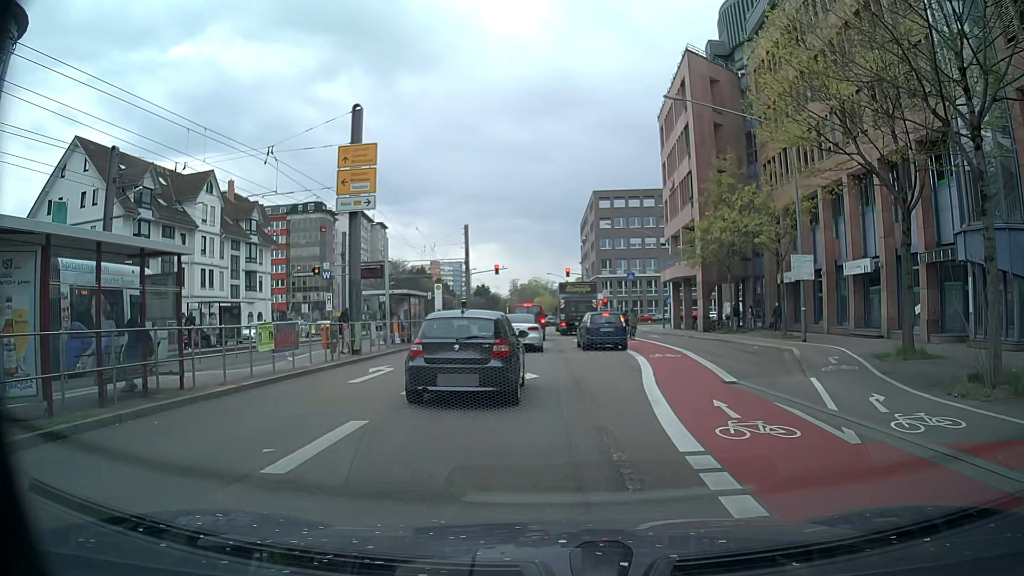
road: secondary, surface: asphalt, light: Day
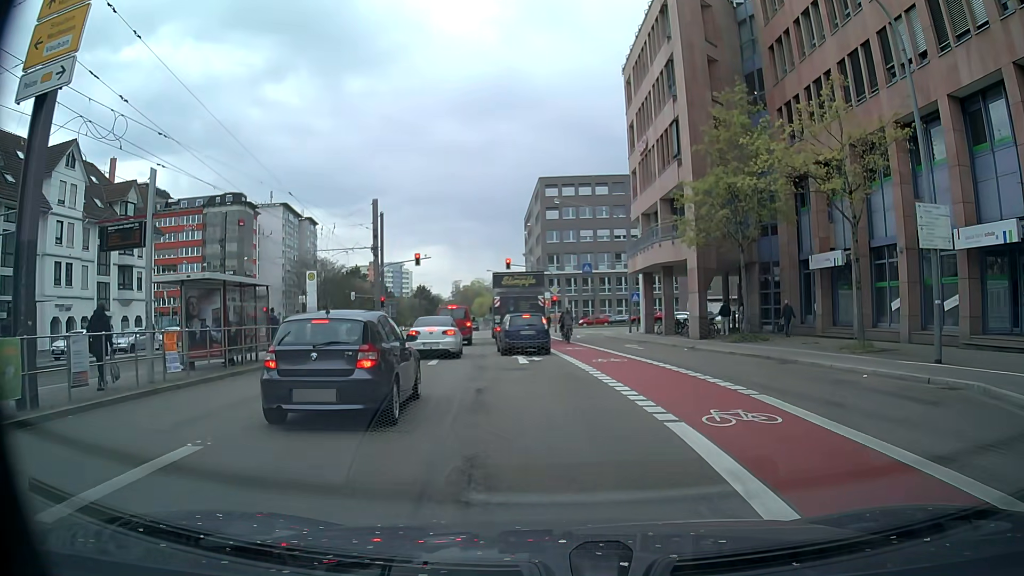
(+0.7, +13.9) m; +5°
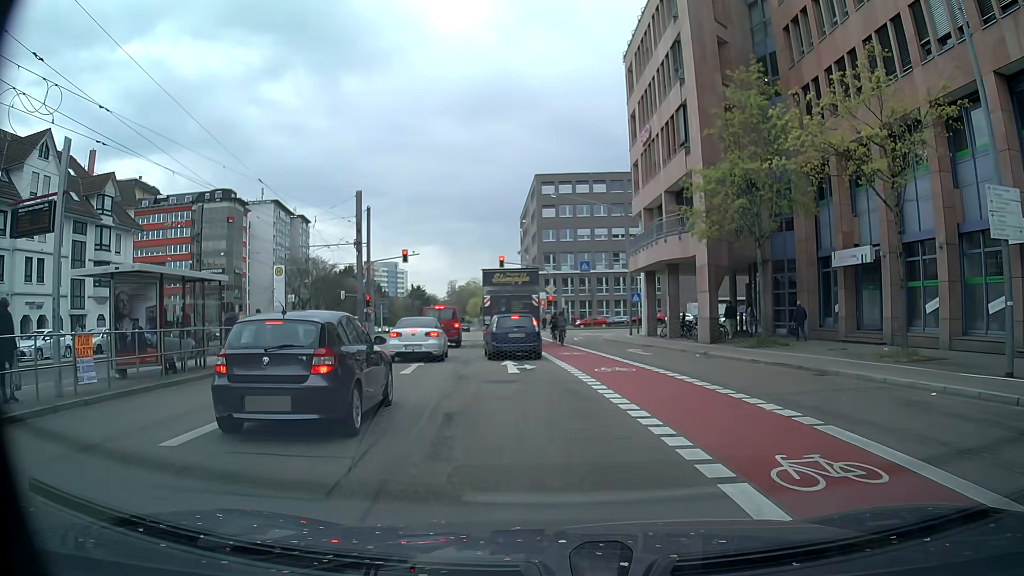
(0.0, +3.0) m; 0°
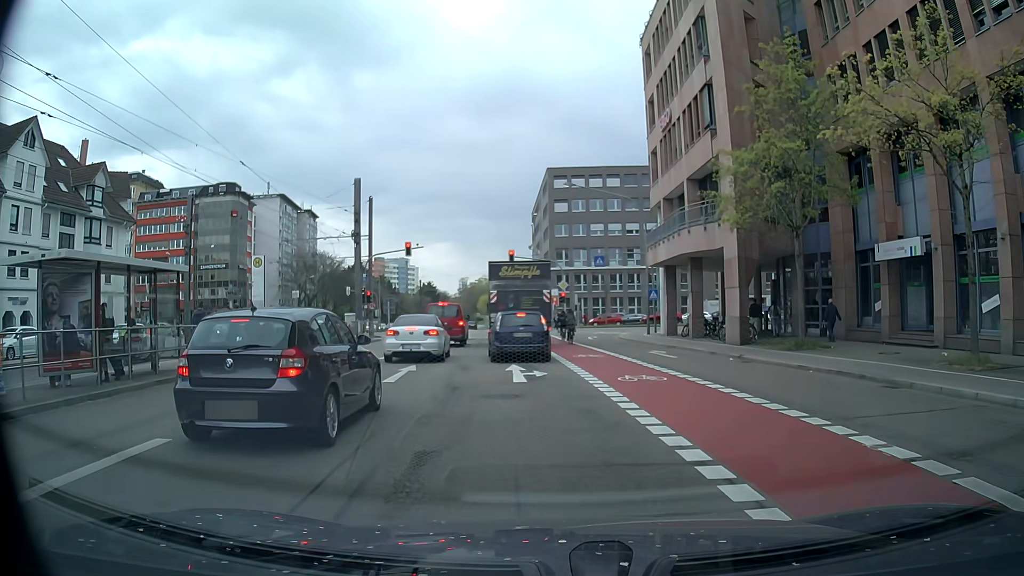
(0.0, +2.9) m; 0°
